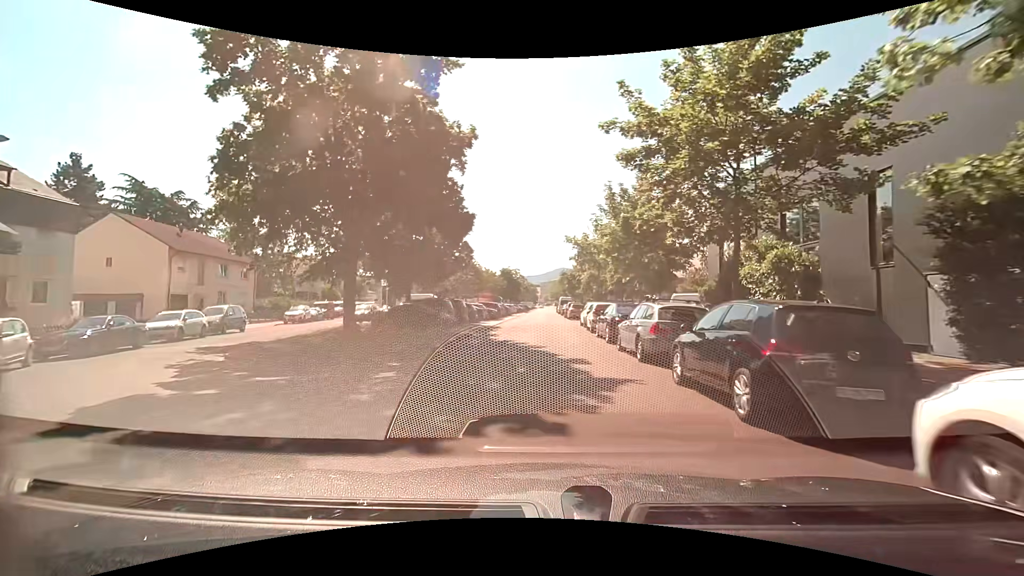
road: residential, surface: asphalt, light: Day
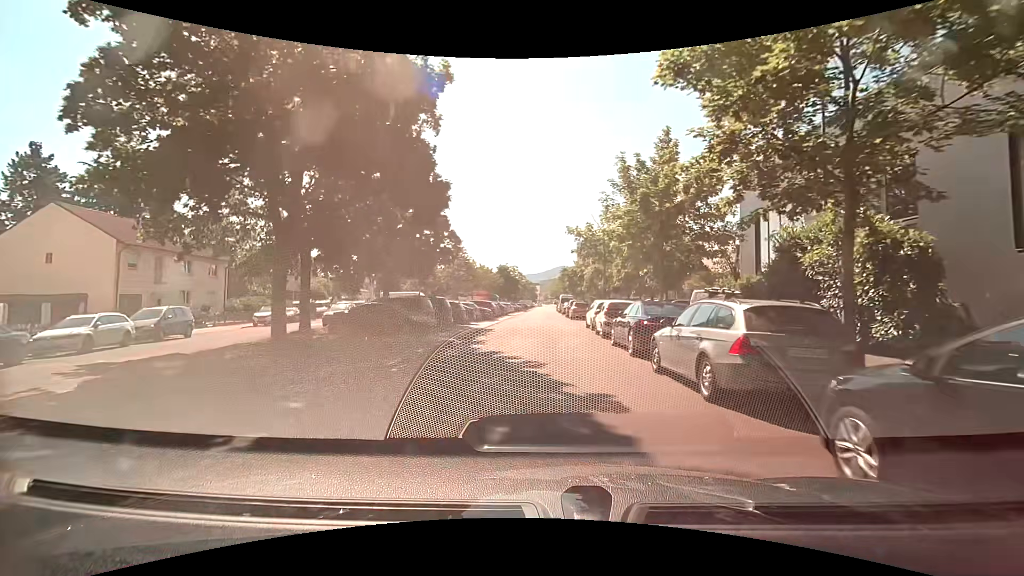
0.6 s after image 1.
(0.0, +4.9) m; 0°
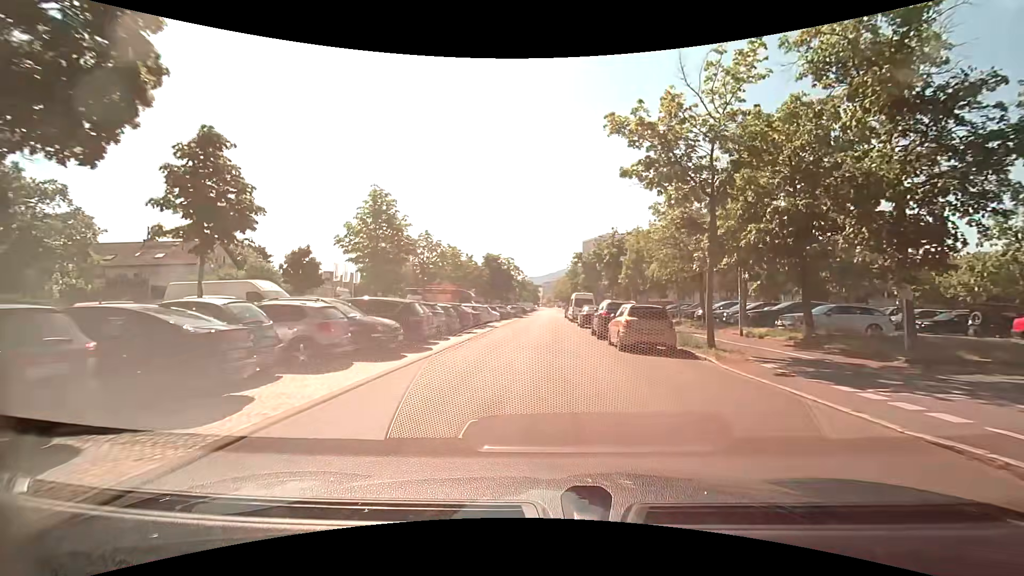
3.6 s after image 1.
(-0.3, +25.9) m; 0°
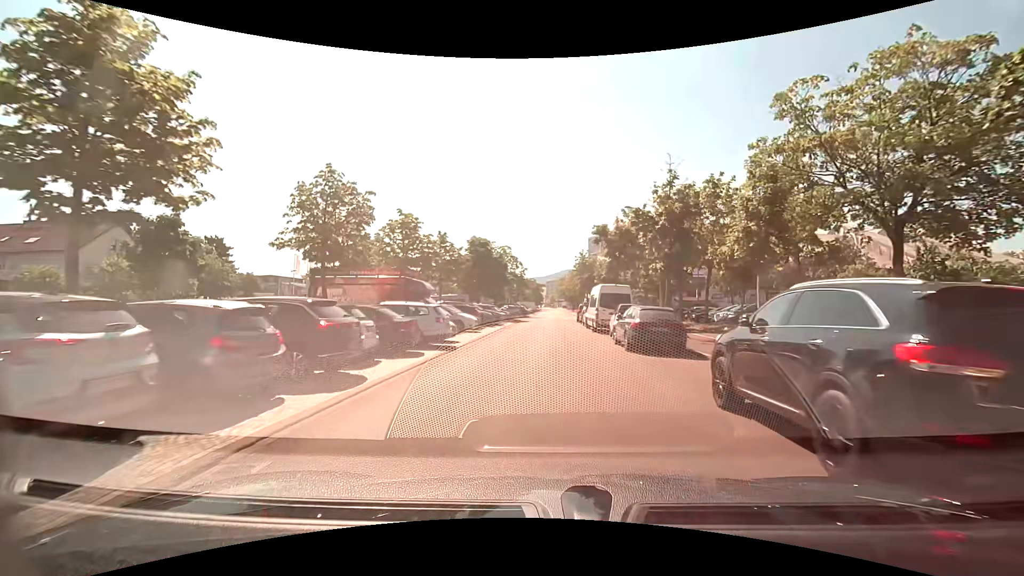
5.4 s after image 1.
(-0.3, +17.0) m; -1°
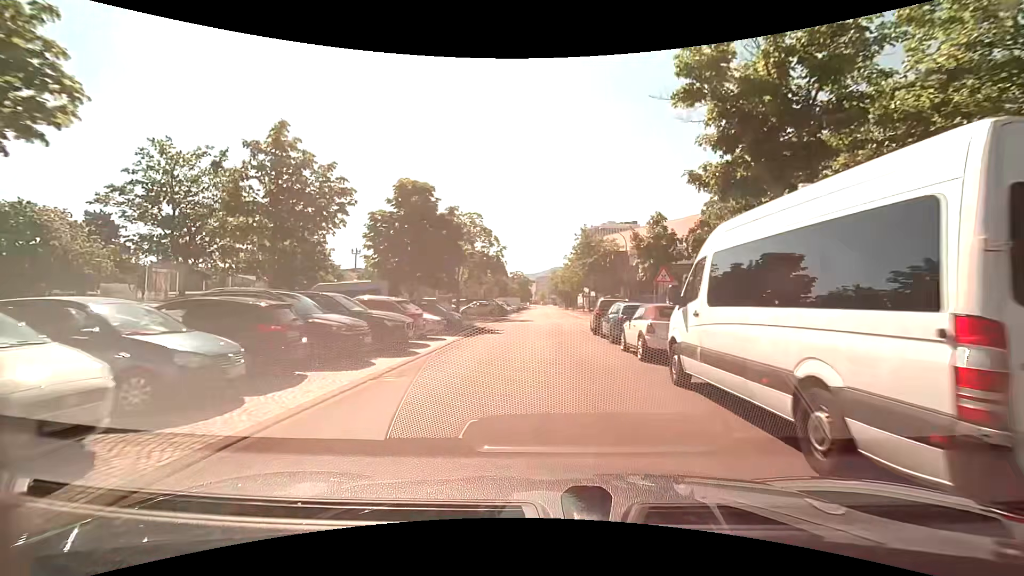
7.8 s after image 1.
(+0.2, +23.0) m; +1°
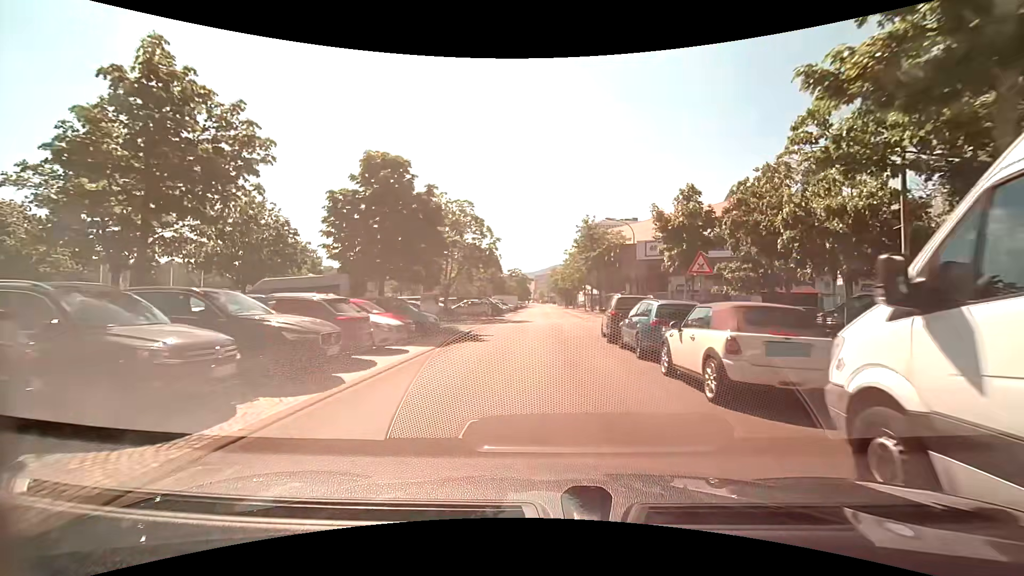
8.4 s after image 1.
(0.0, +5.1) m; 0°
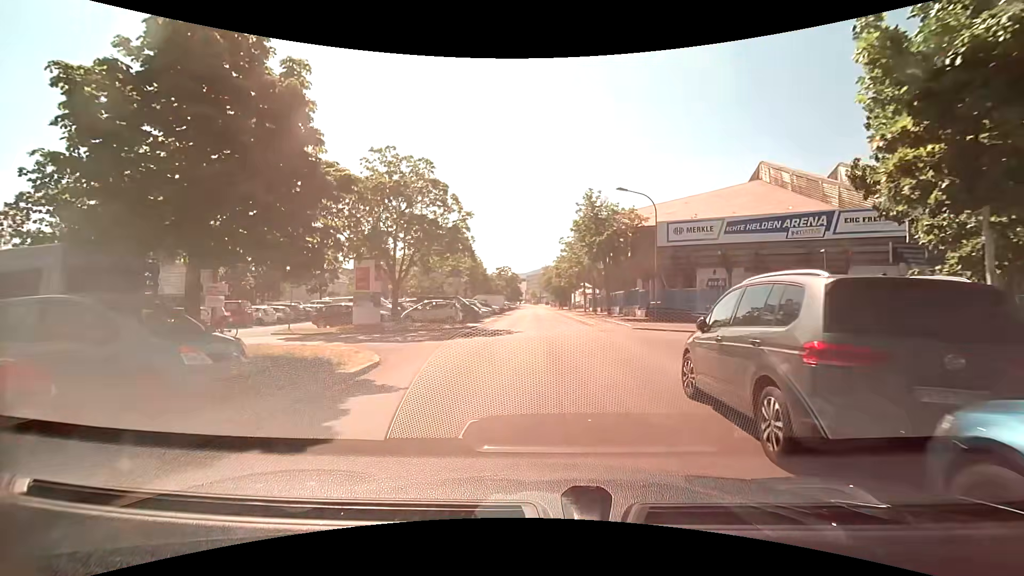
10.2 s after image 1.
(+0.1, +12.3) m; +1°
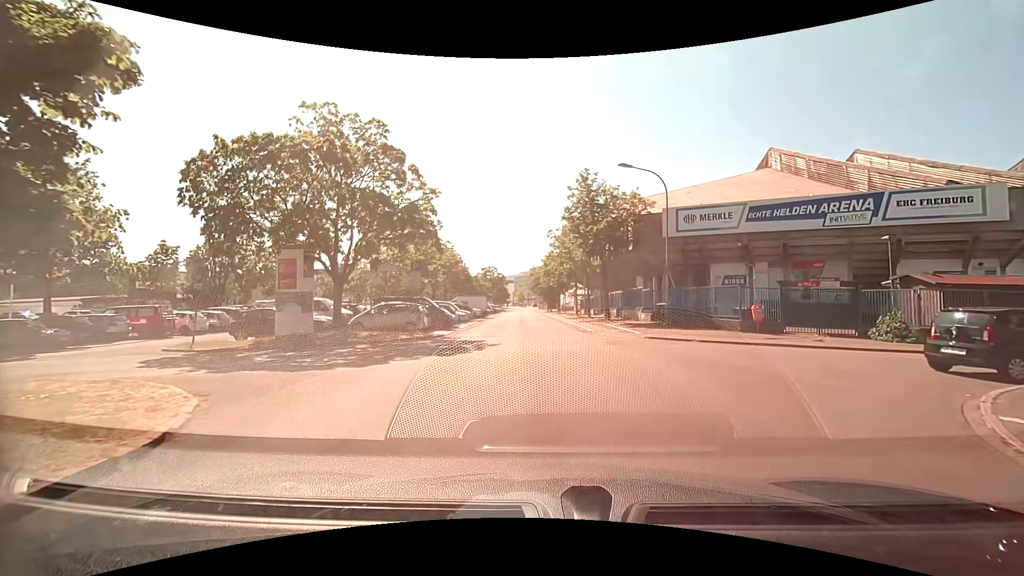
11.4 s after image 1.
(0.0, +6.5) m; 0°
(0, +10) (+1, +20) (+1, +30) (0, +40) (0, +50) (0, +60) (-1, +70) (-1, +80) (-1, +90) (-2, +100) m
